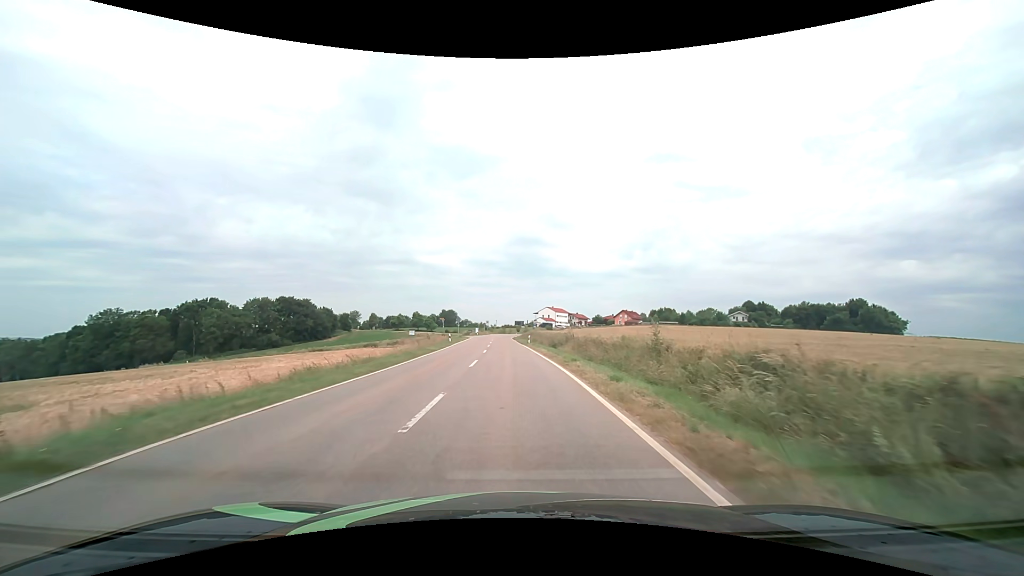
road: tertiary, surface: asphalt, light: Day
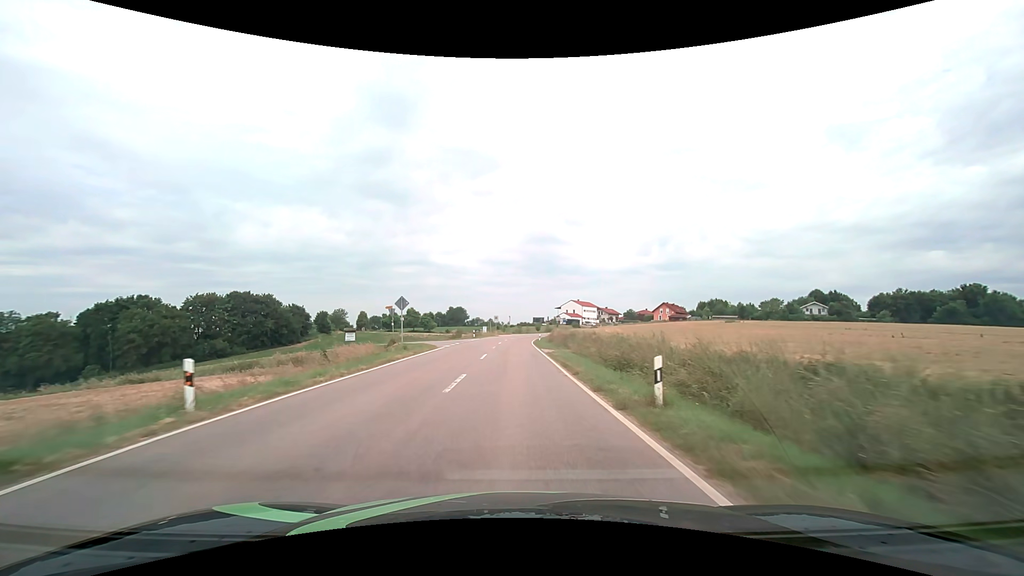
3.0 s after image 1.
(-0.9, +42.4) m; -2°
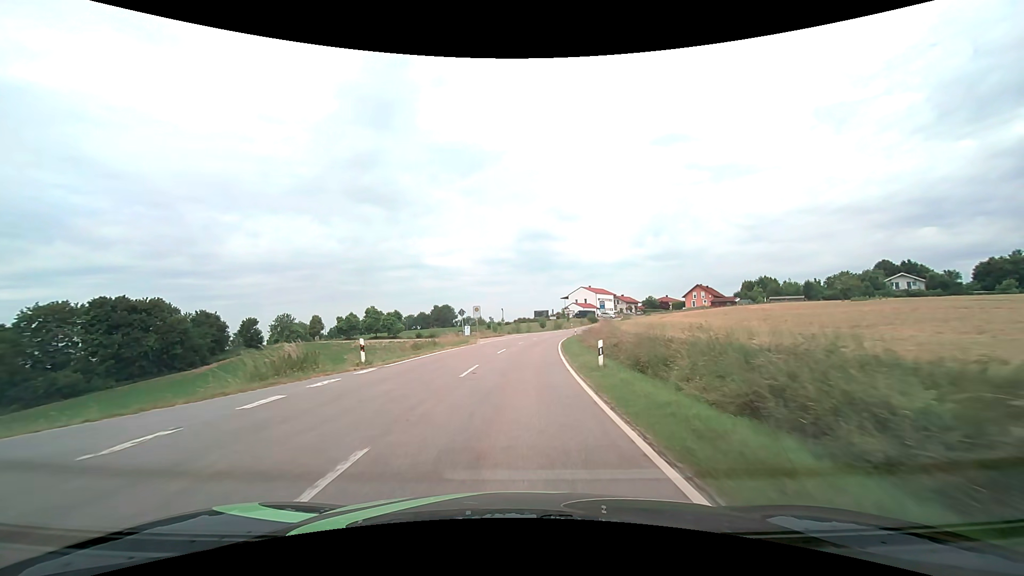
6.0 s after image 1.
(0.0, +43.7) m; 0°
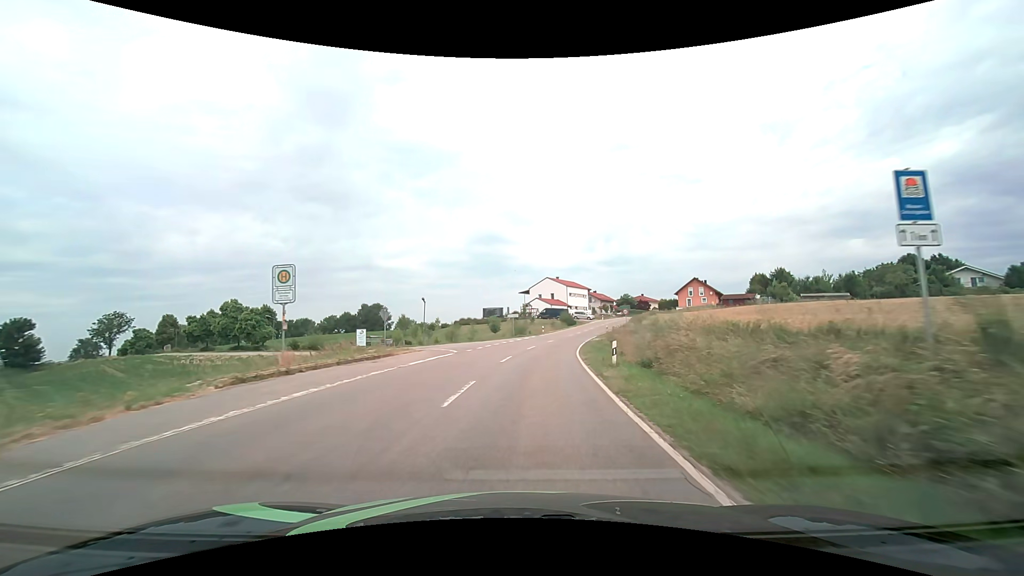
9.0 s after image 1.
(+1.7, +41.8) m; +5°
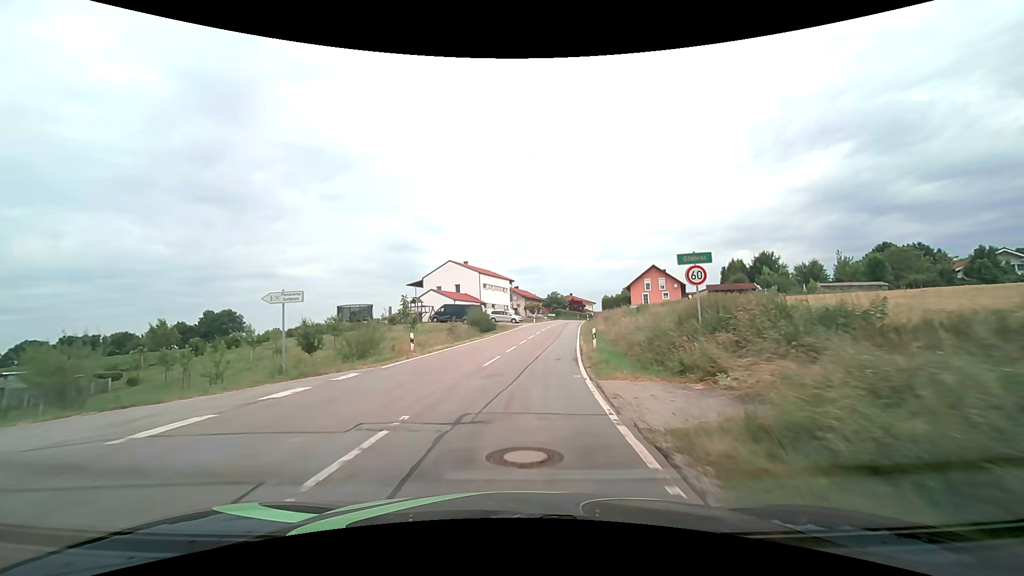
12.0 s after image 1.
(+3.6, +40.1) m; +10°
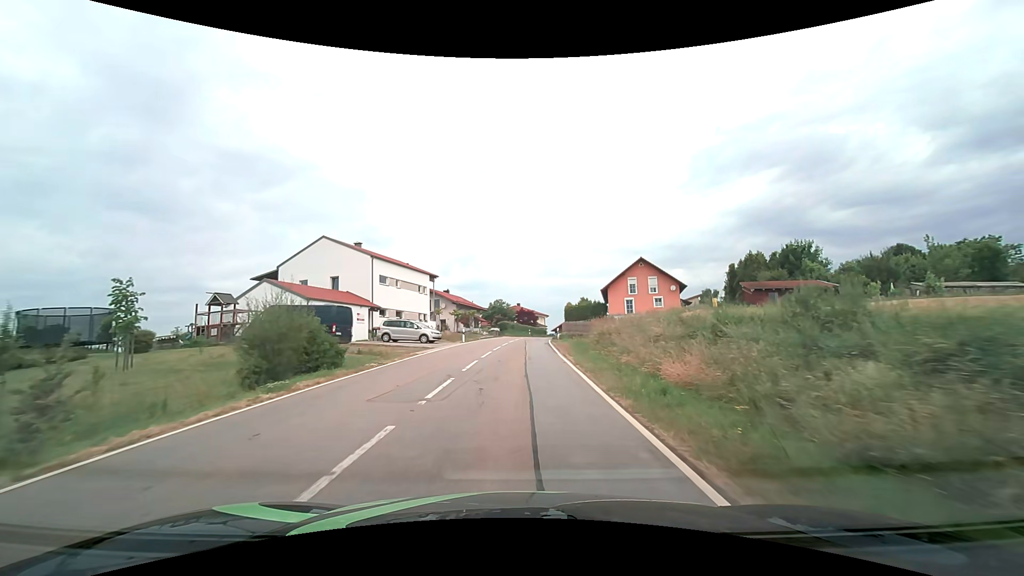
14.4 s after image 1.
(+1.9, +30.8) m; +7°
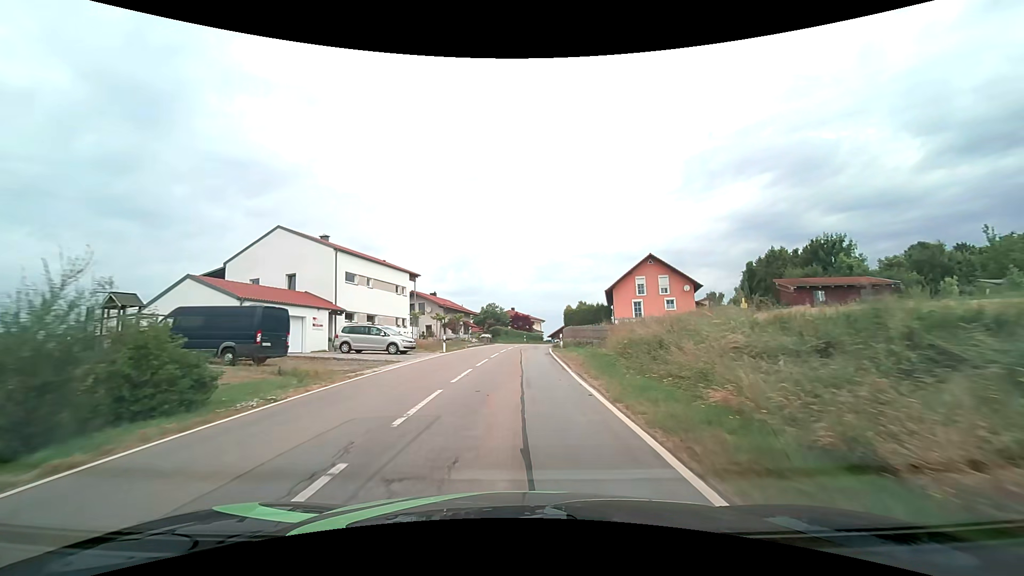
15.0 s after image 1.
(0.0, +7.5) m; 0°
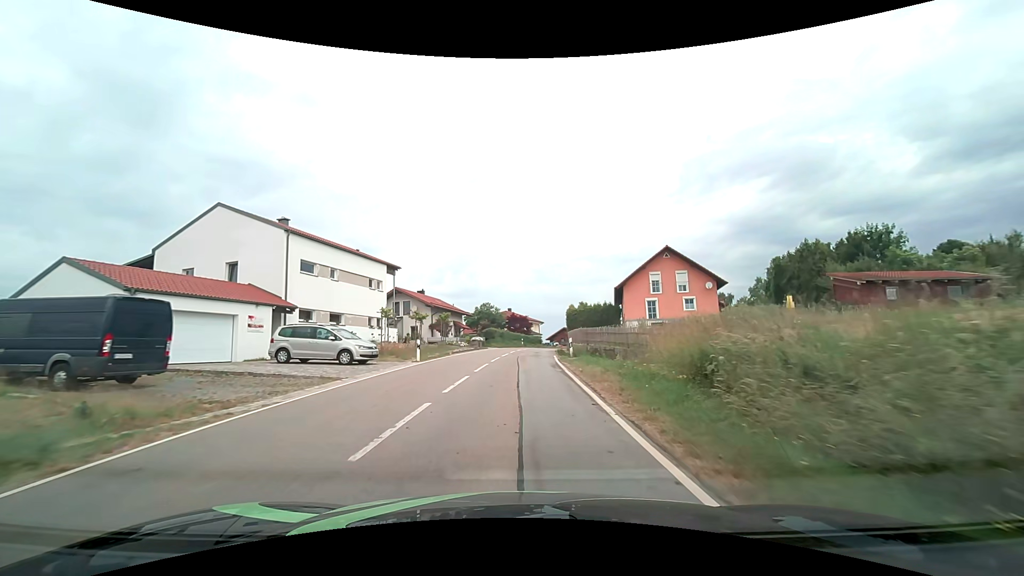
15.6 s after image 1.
(0.0, +7.4) m; 0°
(0, +10) (0, +20) (+1, +30) (+1, +40) (+2, +50) (+3, +60) (+5, +70) (+7, +80) (+10, +89) (+14, +98) m
